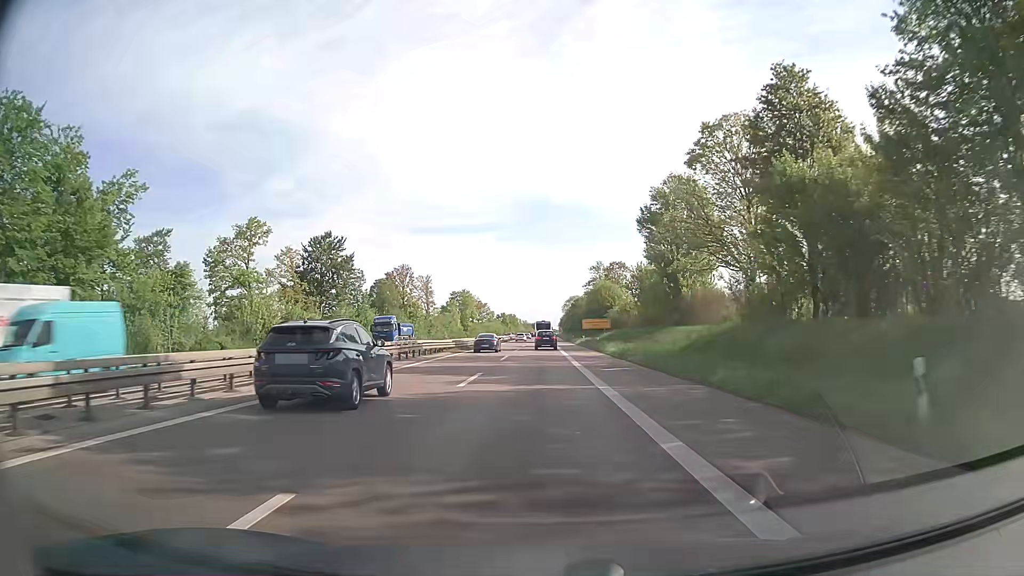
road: trunk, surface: asphalt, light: Day
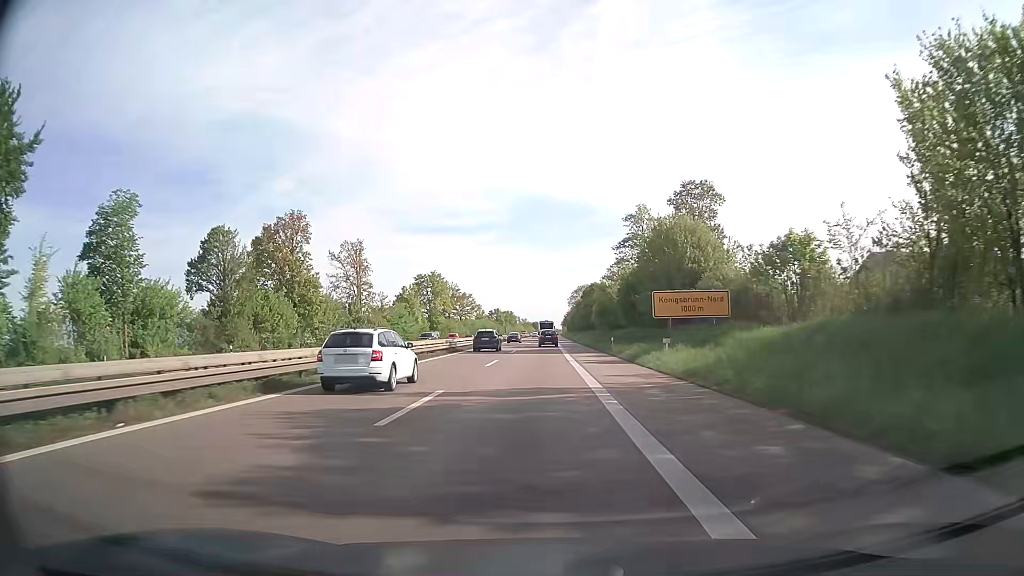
(+0.1, +62.1) m; 0°
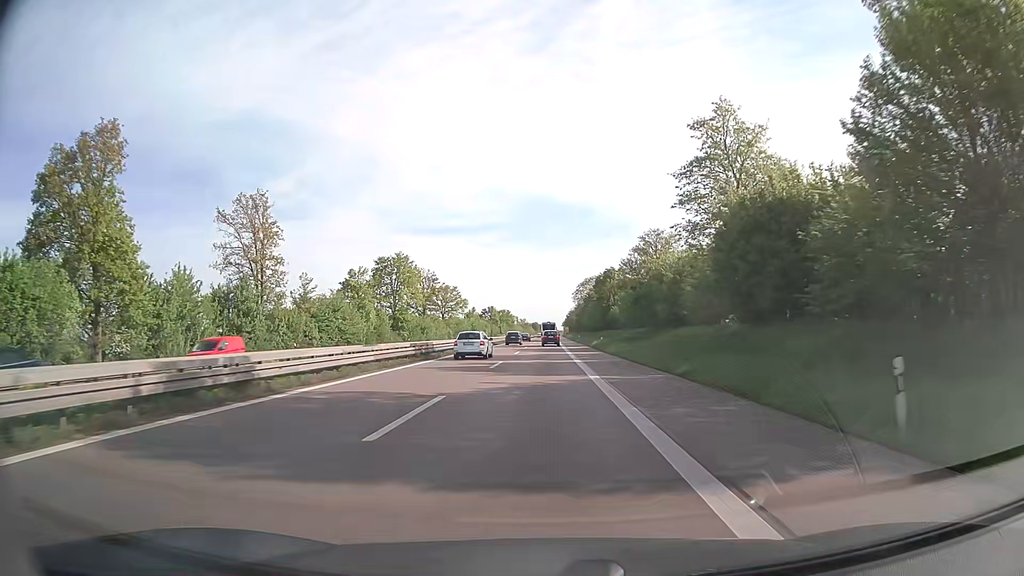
(+0.1, +37.7) m; 0°
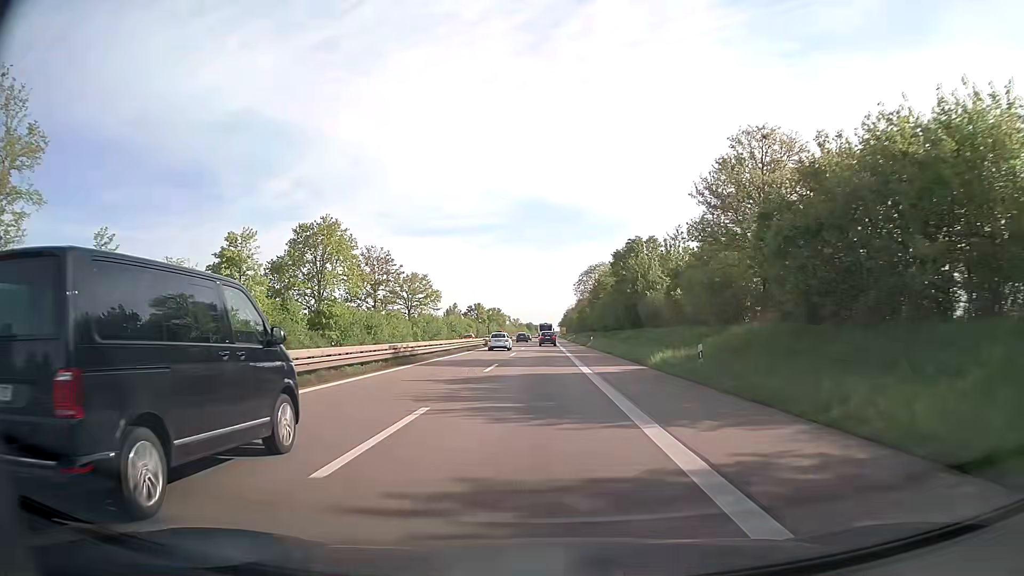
(+0.1, +38.5) m; 0°
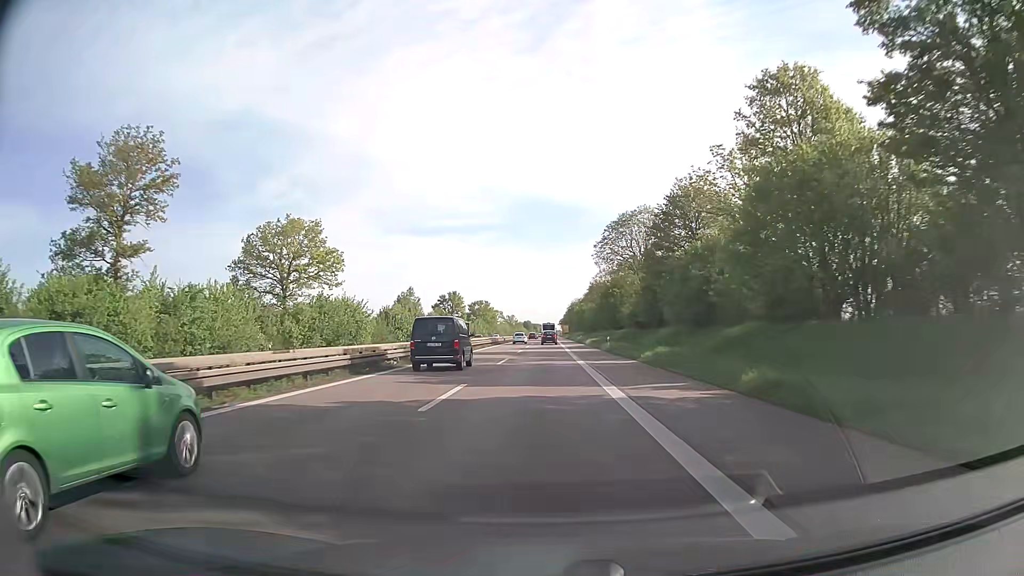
(+0.2, +67.1) m; 0°
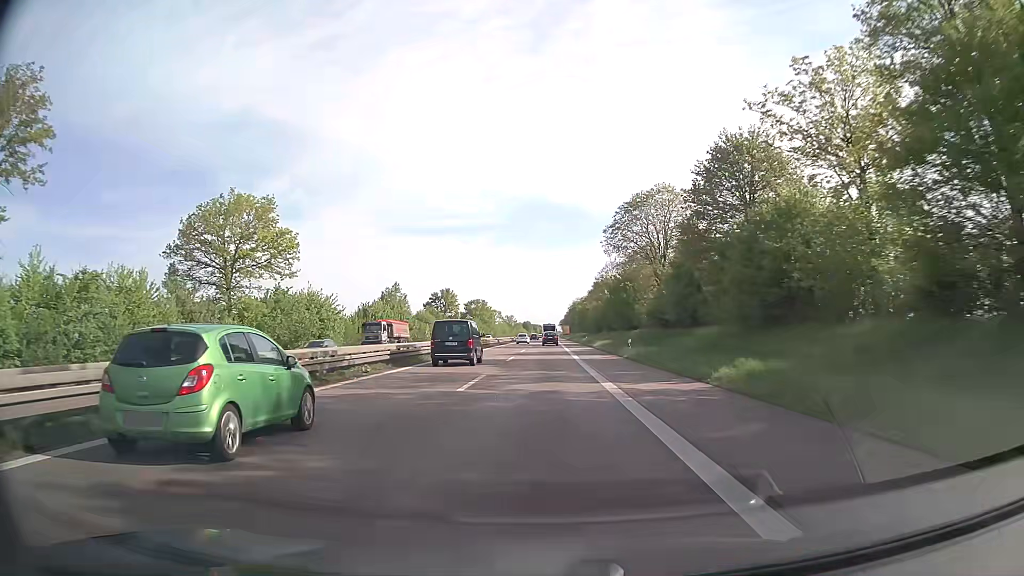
(0.0, +13.7) m; 0°
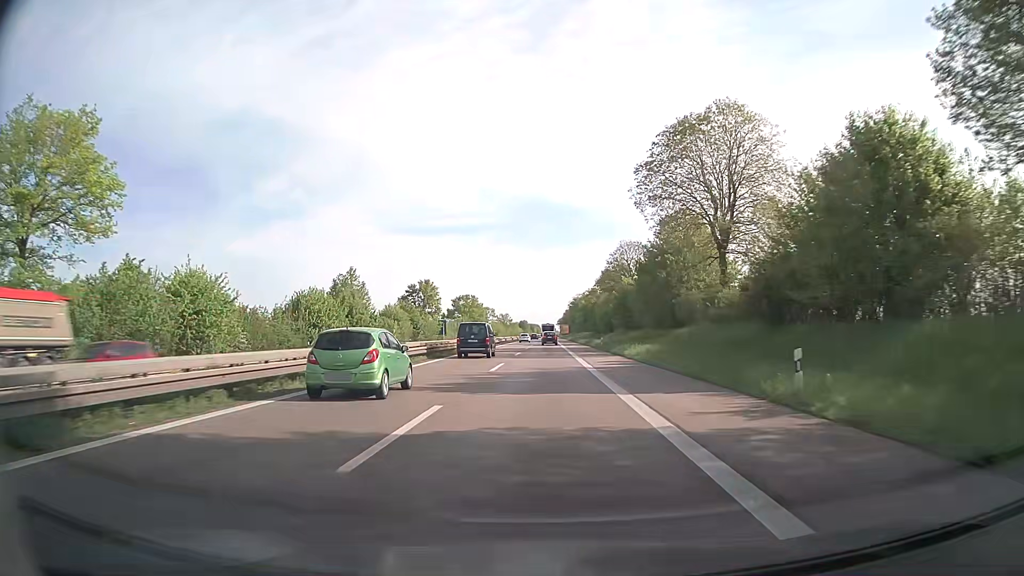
(0.0, +27.7) m; 0°
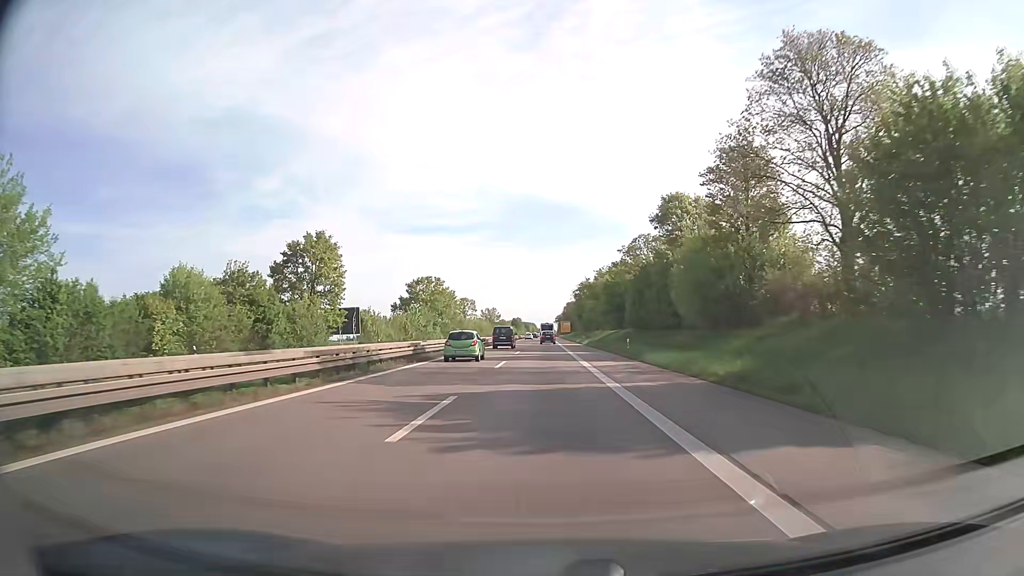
(0.0, +70.6) m; 0°
(0, +10) (0, +20) (0, +30) (0, +40) (0, +50) (0, +60) (0, +70) (0, +80) (0, +90) (0, +100) m
